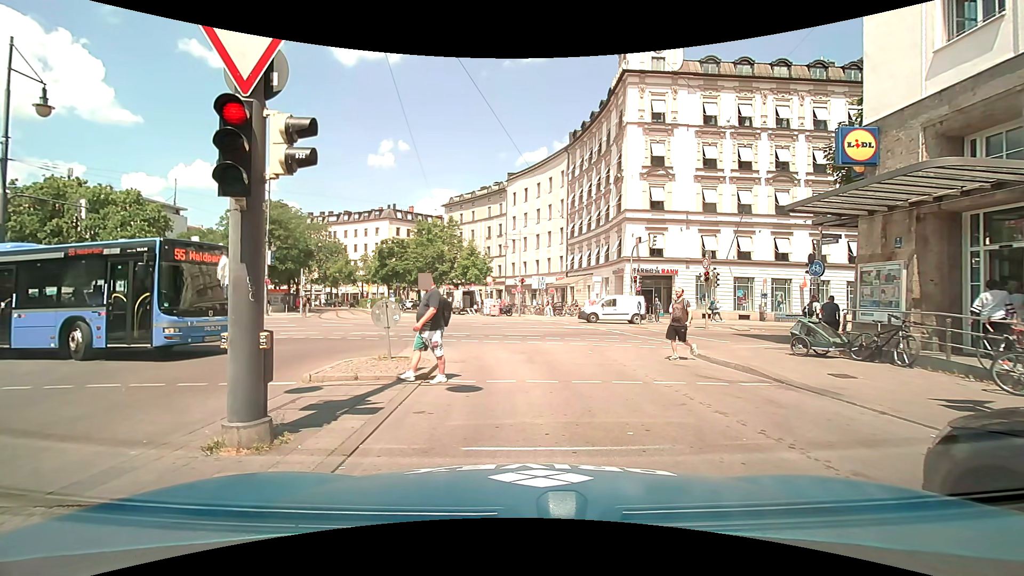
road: service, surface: asphalt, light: Day
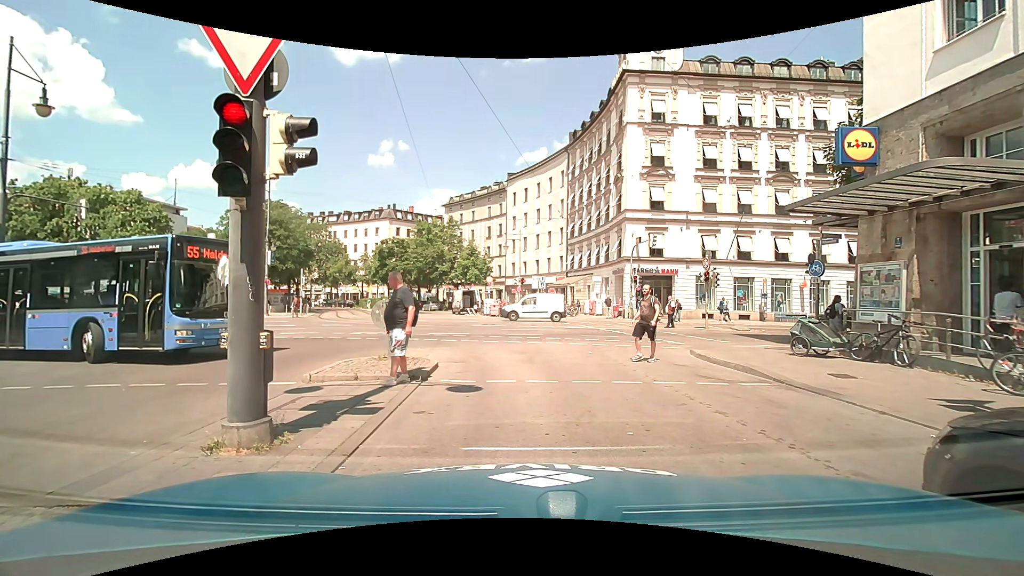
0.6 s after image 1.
(0.0, 0.0) m; 0°
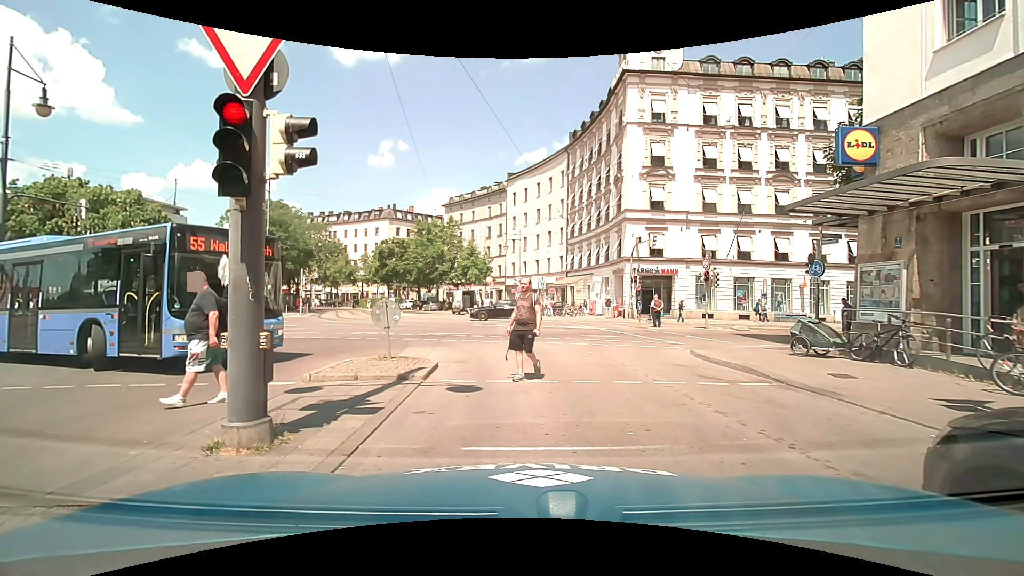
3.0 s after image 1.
(0.0, 0.0) m; 0°
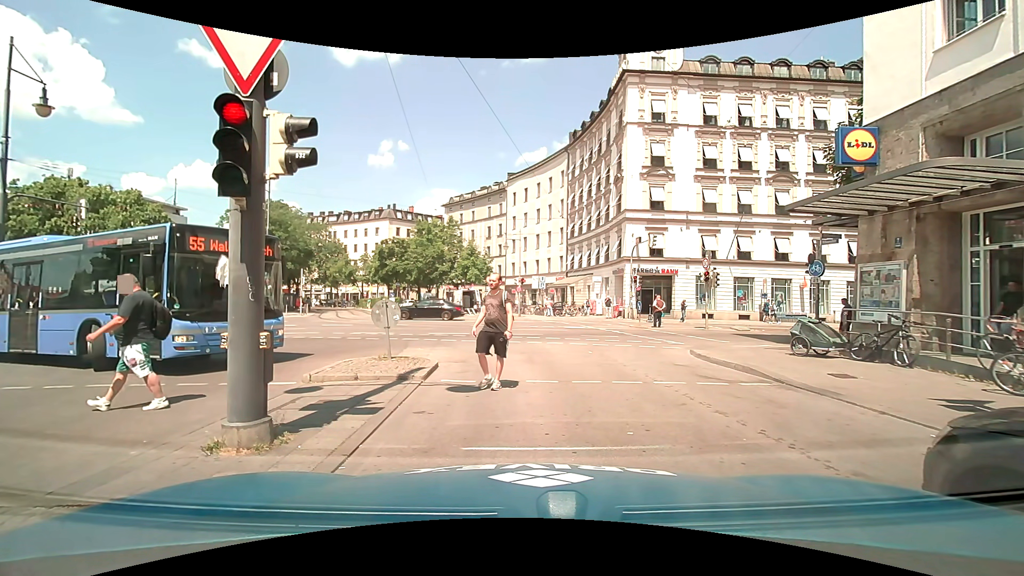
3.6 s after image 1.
(0.0, 0.0) m; 0°
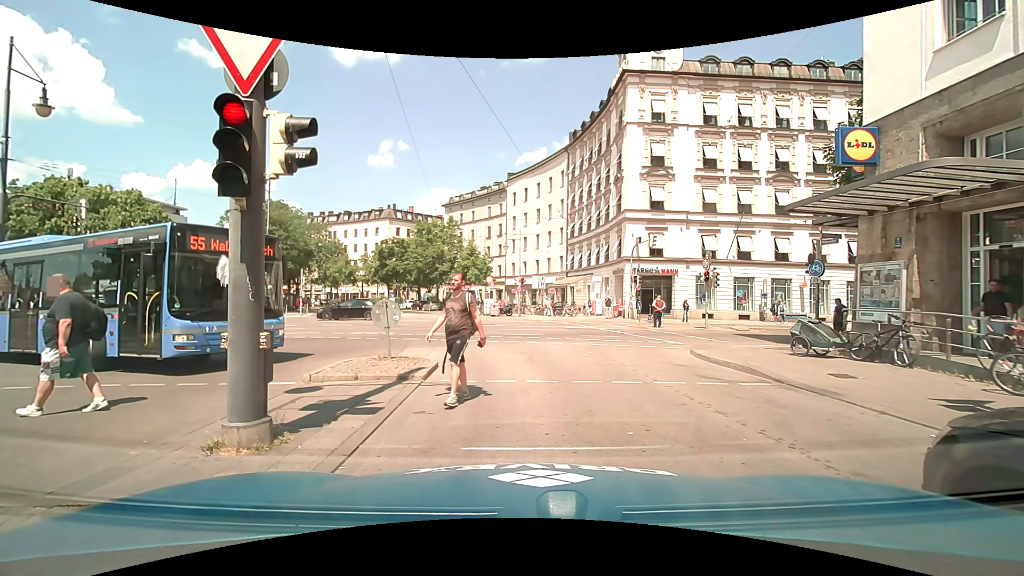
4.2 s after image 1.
(0.0, 0.0) m; 0°
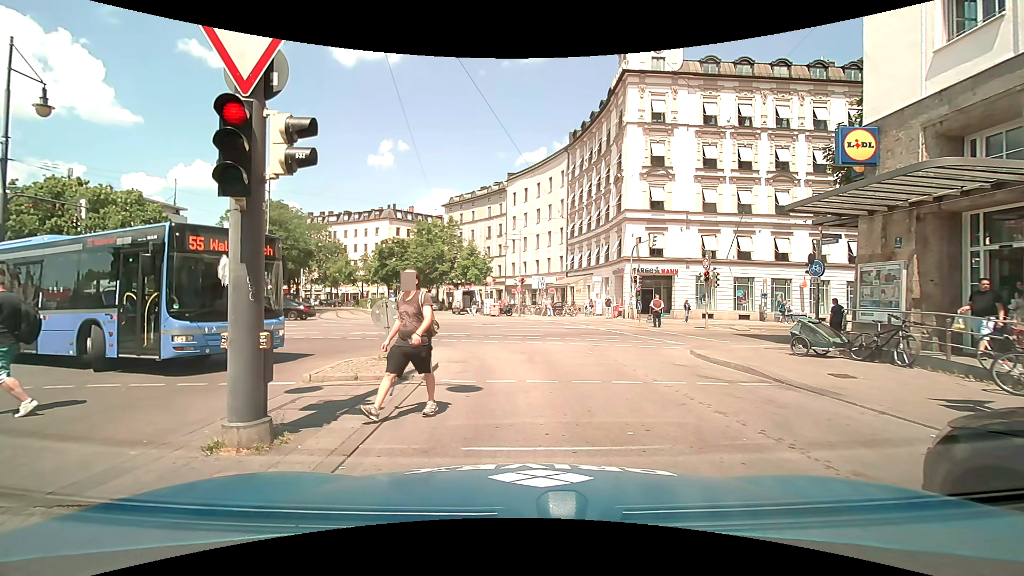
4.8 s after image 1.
(0.0, 0.0) m; 0°
